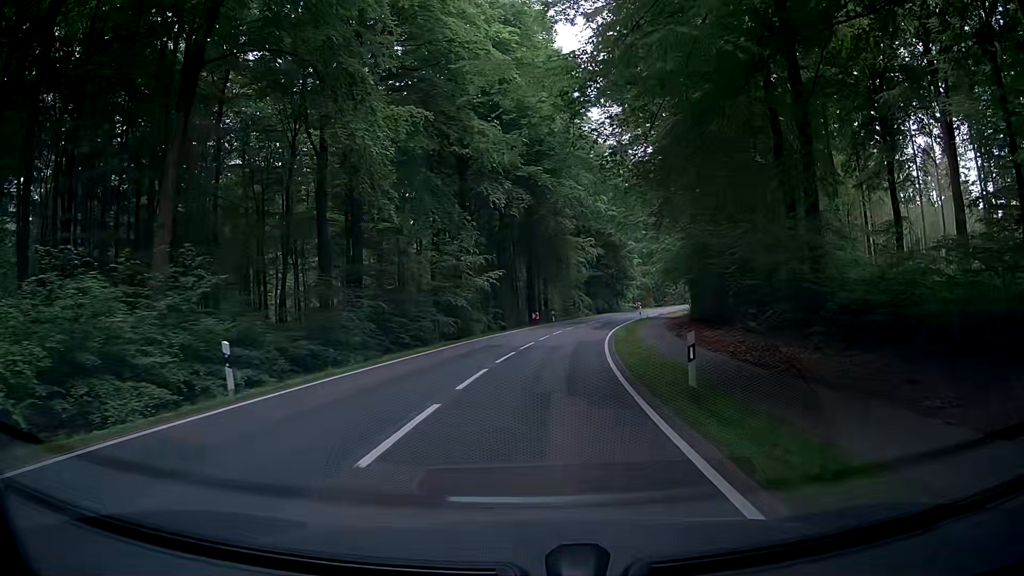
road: tertiary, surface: asphalt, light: Day
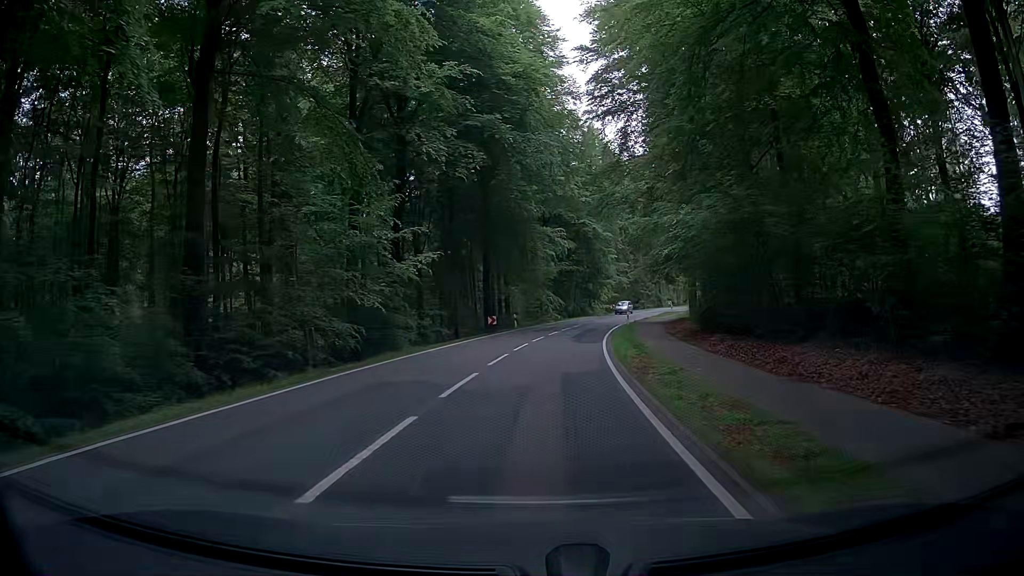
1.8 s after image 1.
(+0.8, +13.4) m; +5°
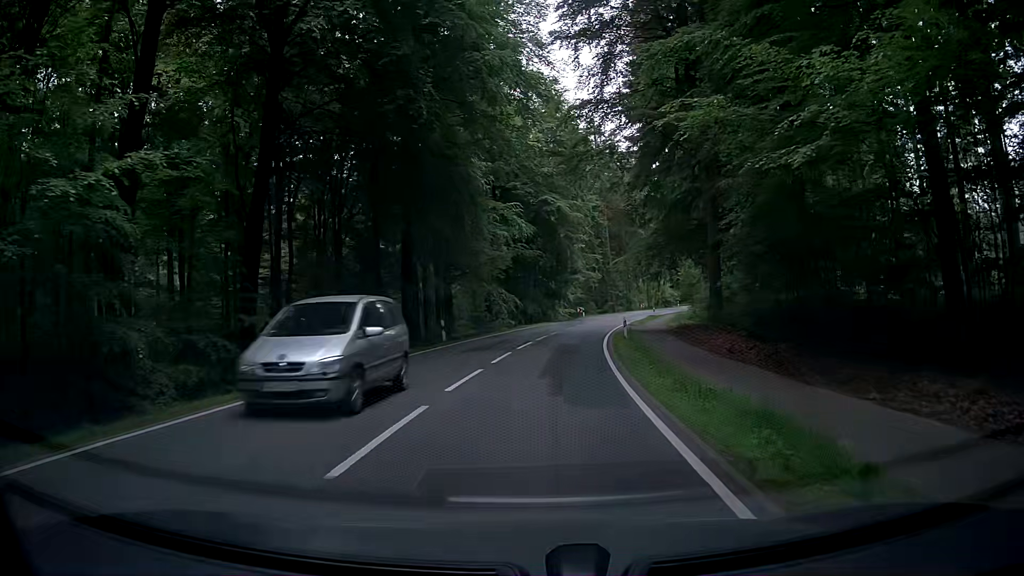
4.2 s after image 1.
(+0.4, +17.7) m; +4°
